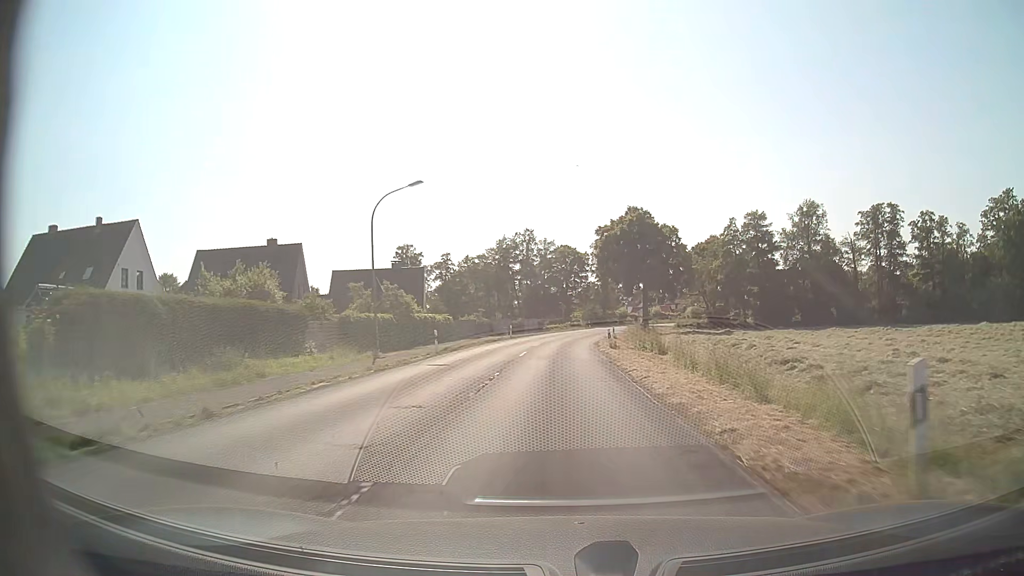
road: secondary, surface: asphalt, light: Day
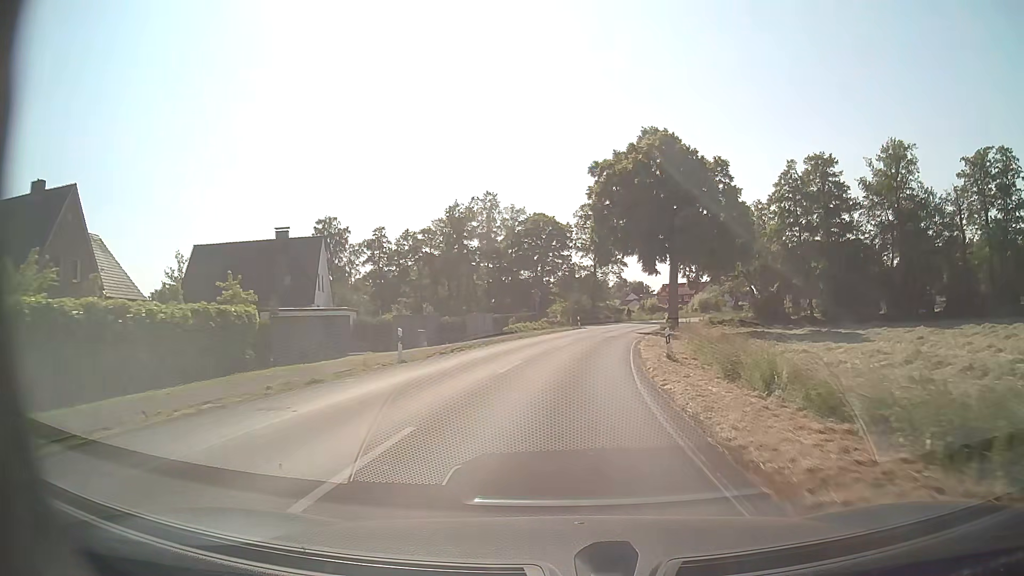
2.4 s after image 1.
(+0.3, +33.3) m; +2°
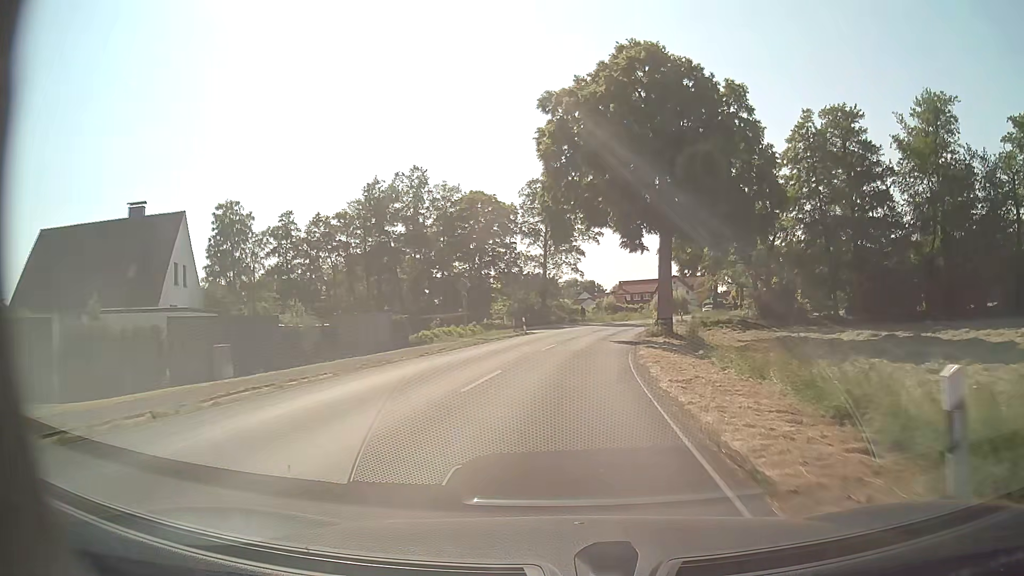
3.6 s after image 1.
(+0.6, +16.7) m; +4°
